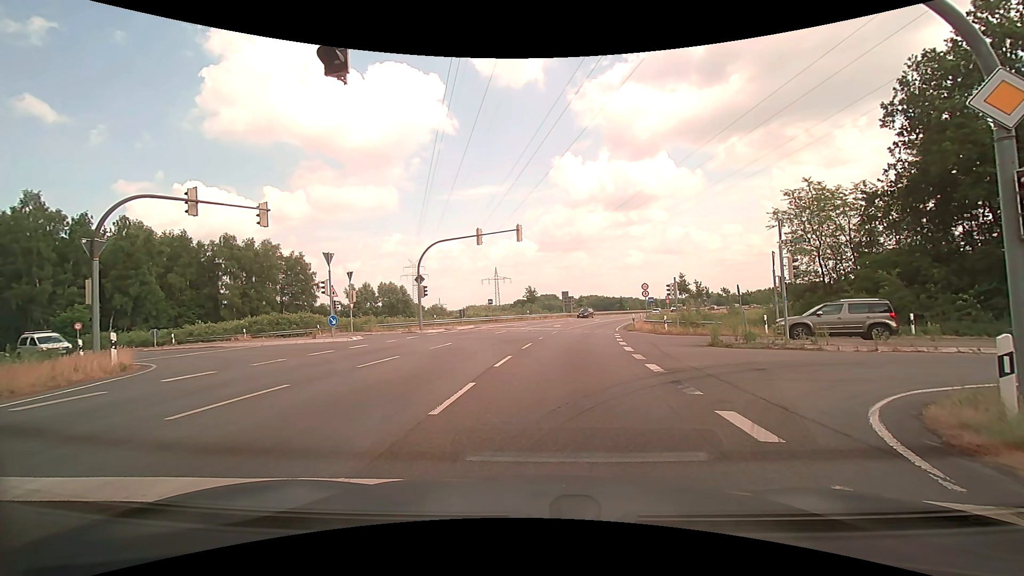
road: motorway_link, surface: asphalt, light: Day
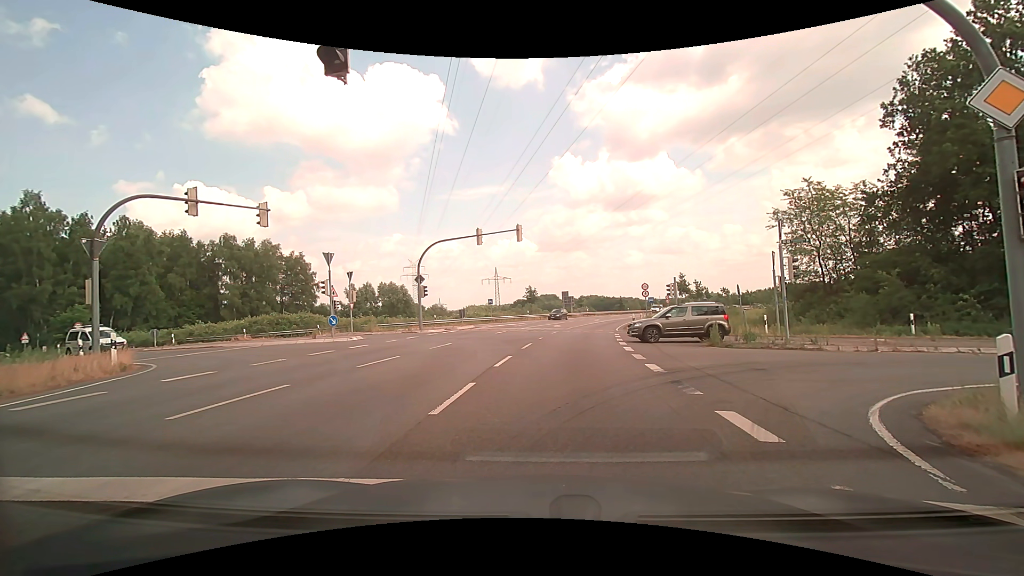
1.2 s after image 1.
(0.0, 0.0) m; 0°
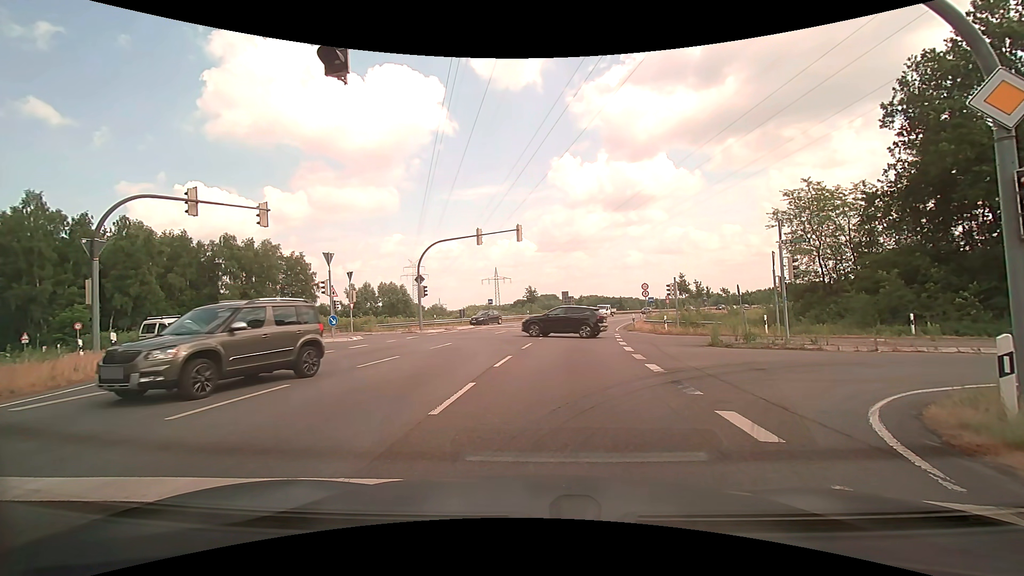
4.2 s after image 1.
(0.0, 0.0) m; 0°
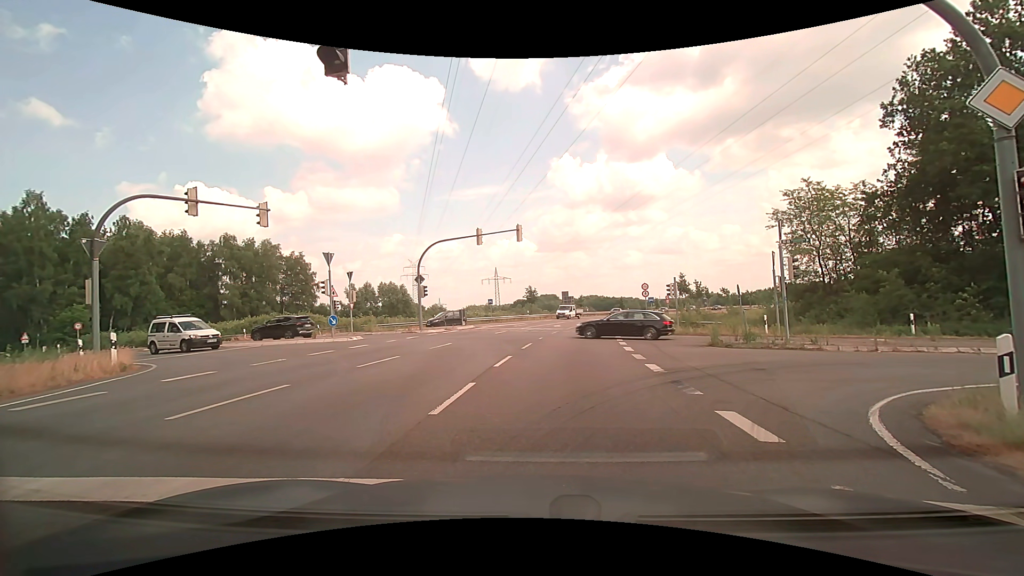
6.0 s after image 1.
(0.0, 0.0) m; 0°
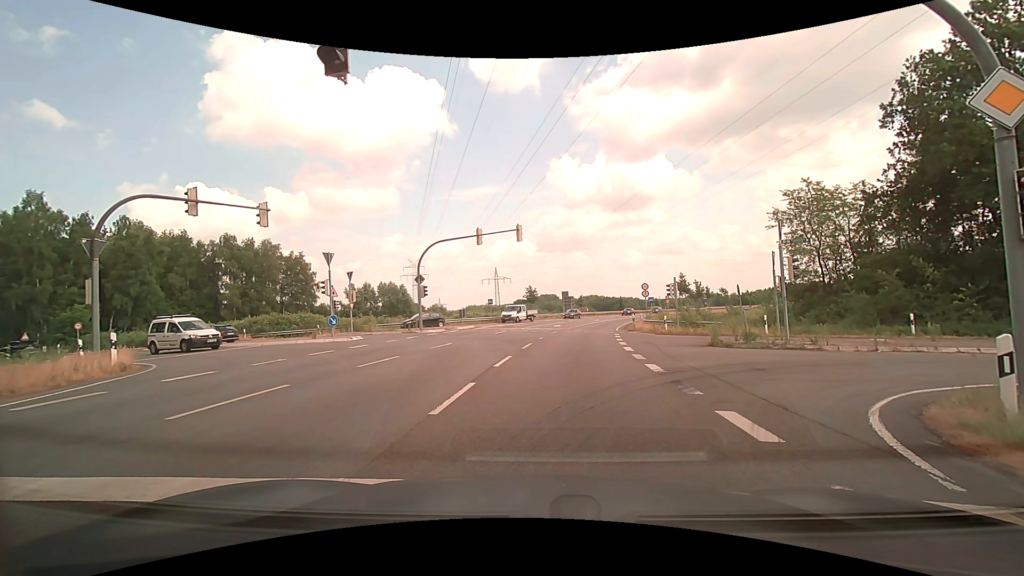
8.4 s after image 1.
(0.0, 0.0) m; 0°
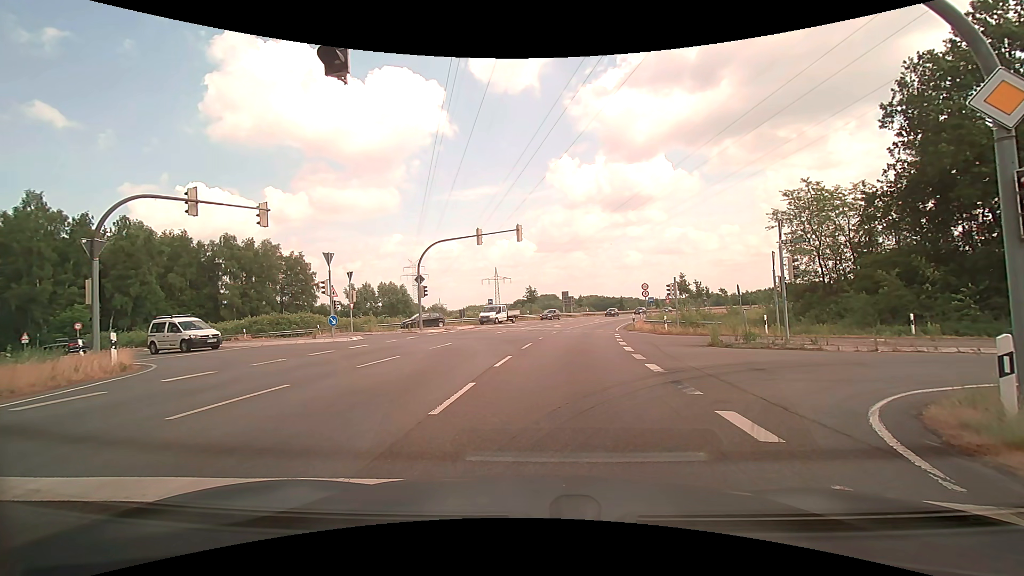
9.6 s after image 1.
(0.0, 0.0) m; 0°
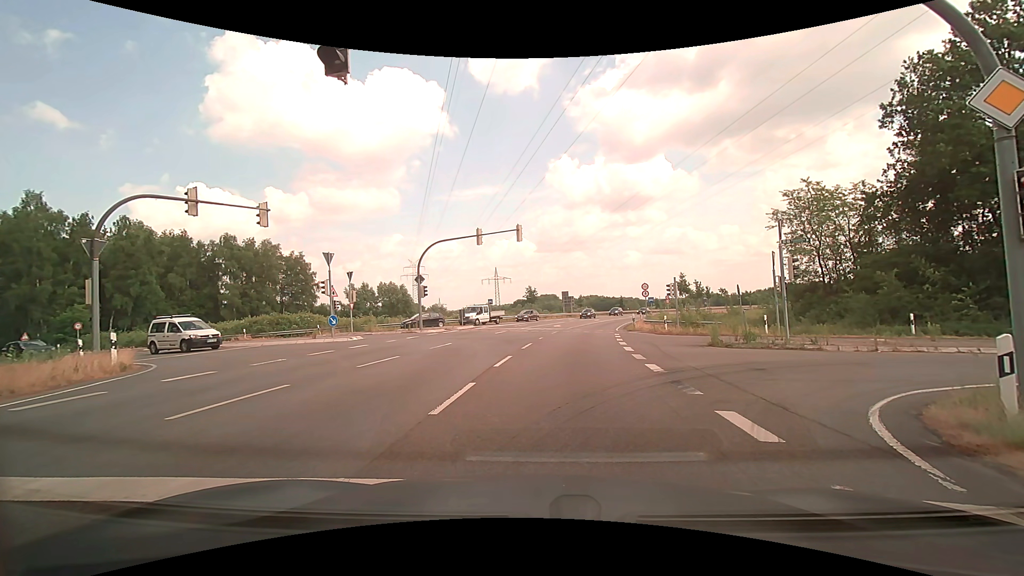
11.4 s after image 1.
(0.0, 0.0) m; 0°
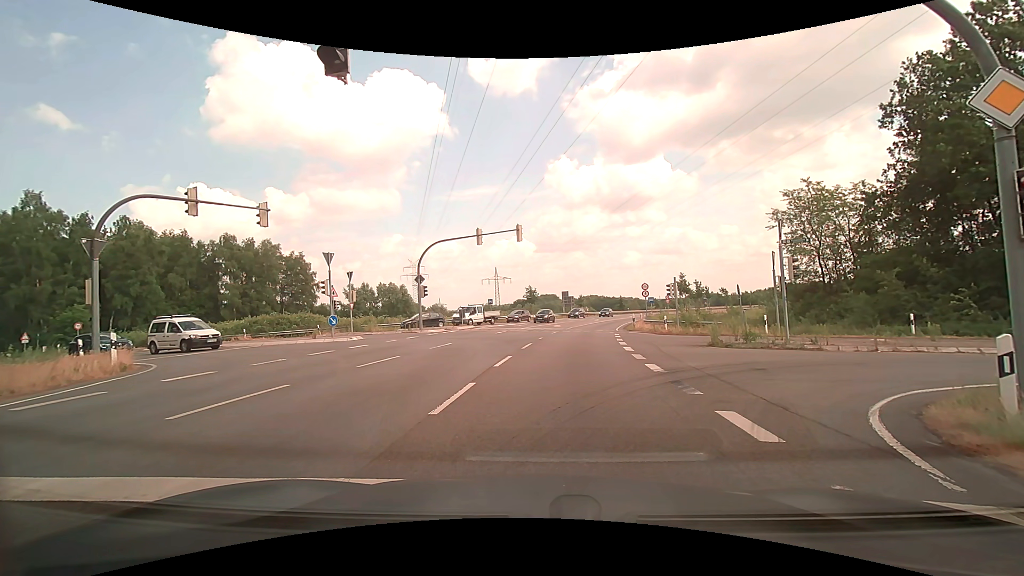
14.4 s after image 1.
(0.0, 0.0) m; 0°
(0, +10) (+1, +20) (+3, +30) (+4, +40) (+7, +49) (+9, +59) (+12, +69) (+15, +78) (+19, +87) (+23, +97) m
